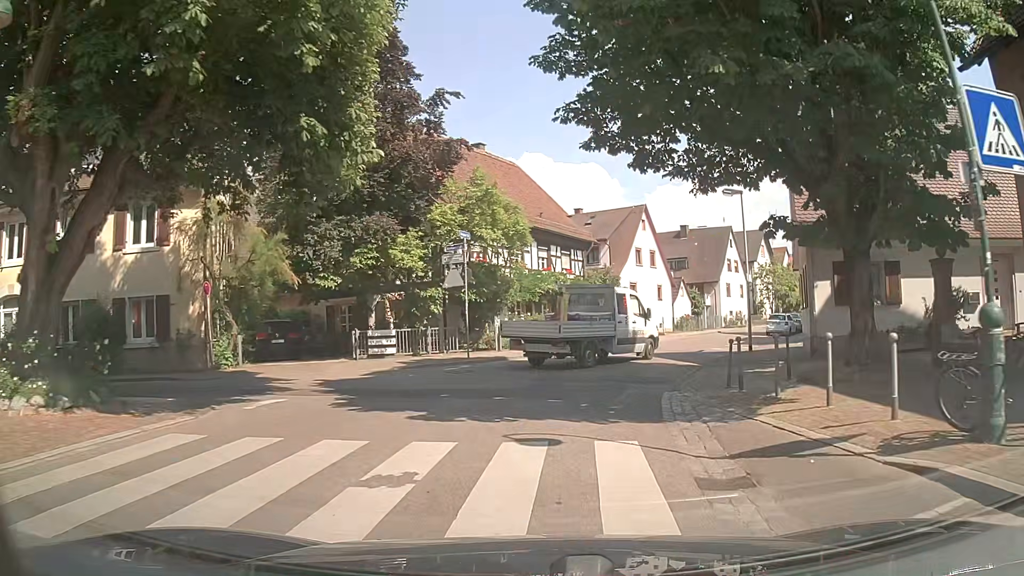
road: tertiary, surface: asphalt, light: Day
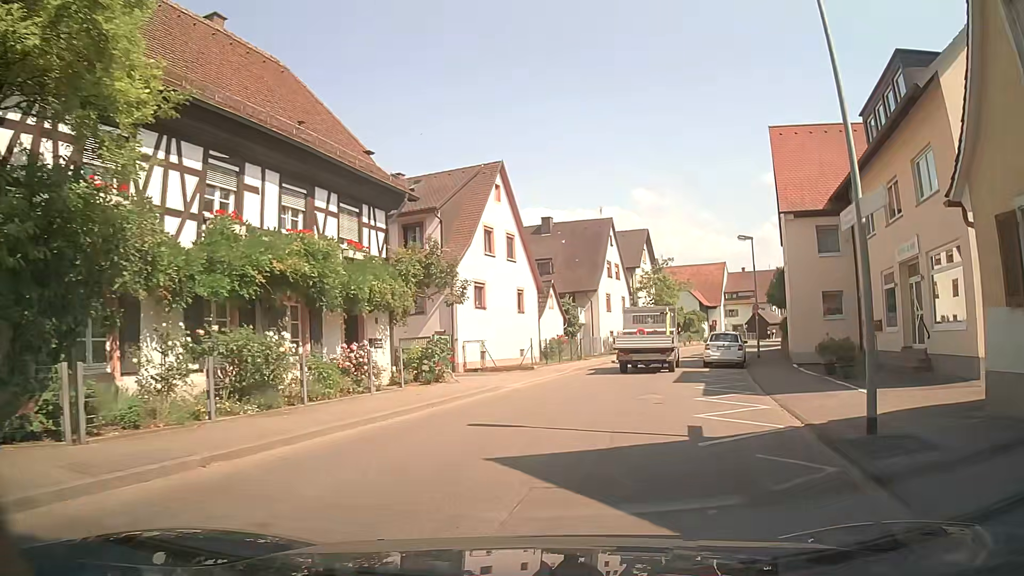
(+1.9, +18.0) m; +13°
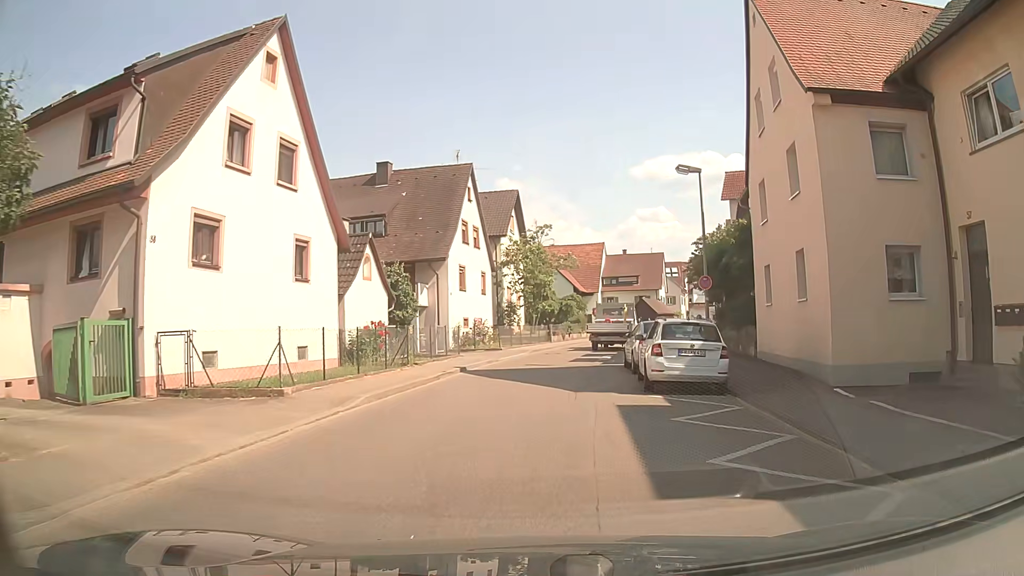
(+1.7, +13.8) m; +11°
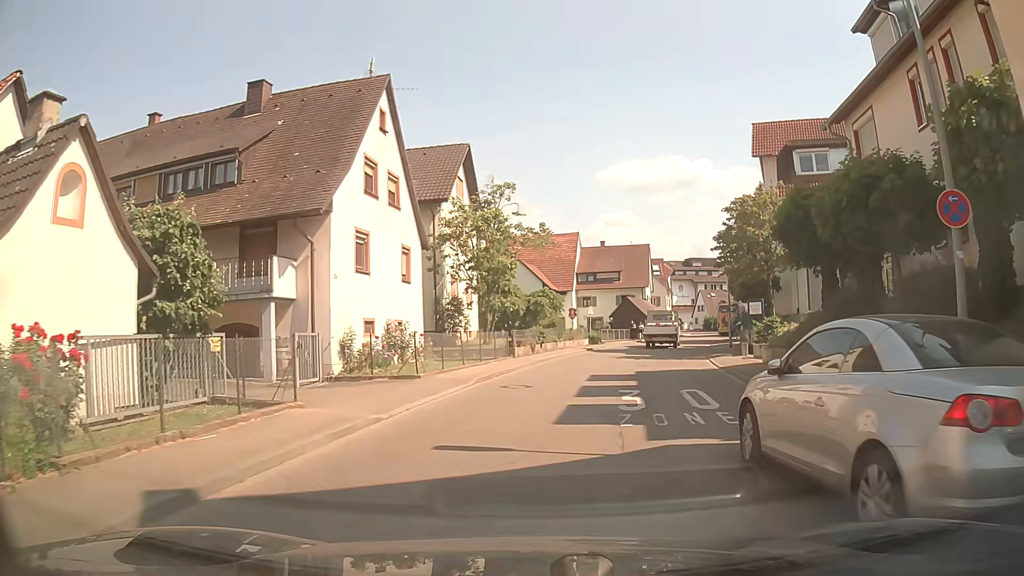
(+0.5, +14.6) m; +4°
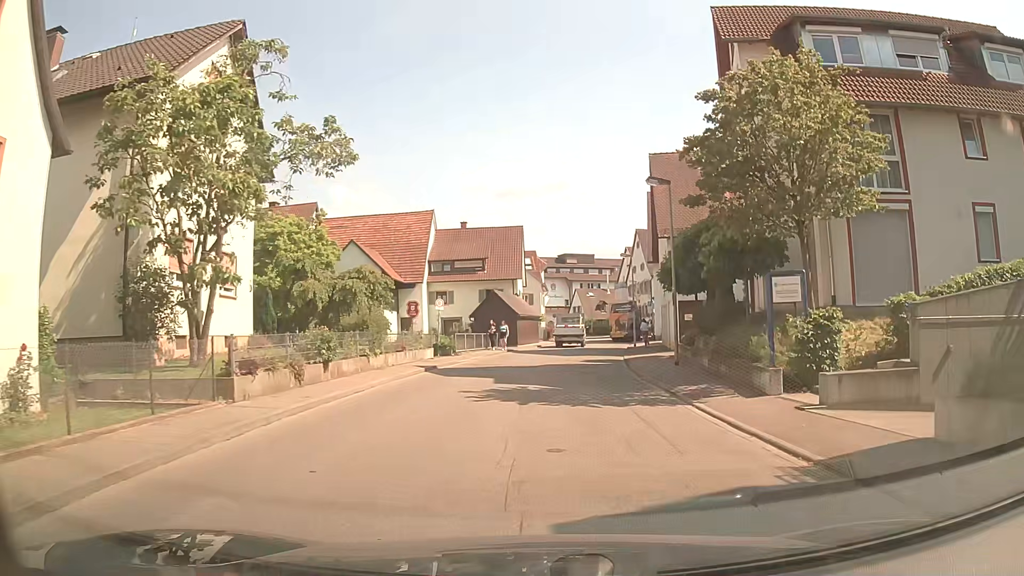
(+1.6, +16.1) m; +12°
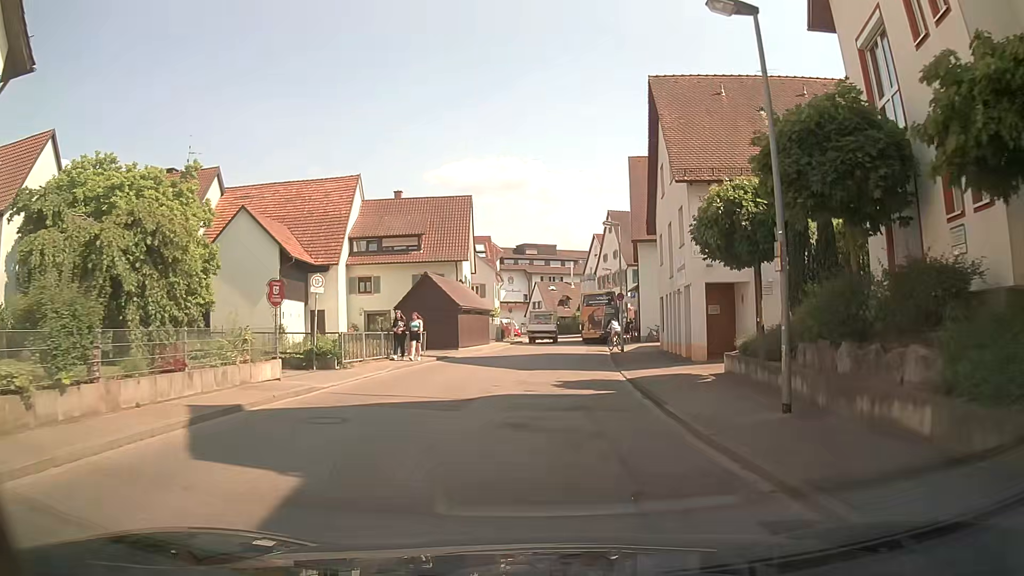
(+0.2, +12.9) m; +4°
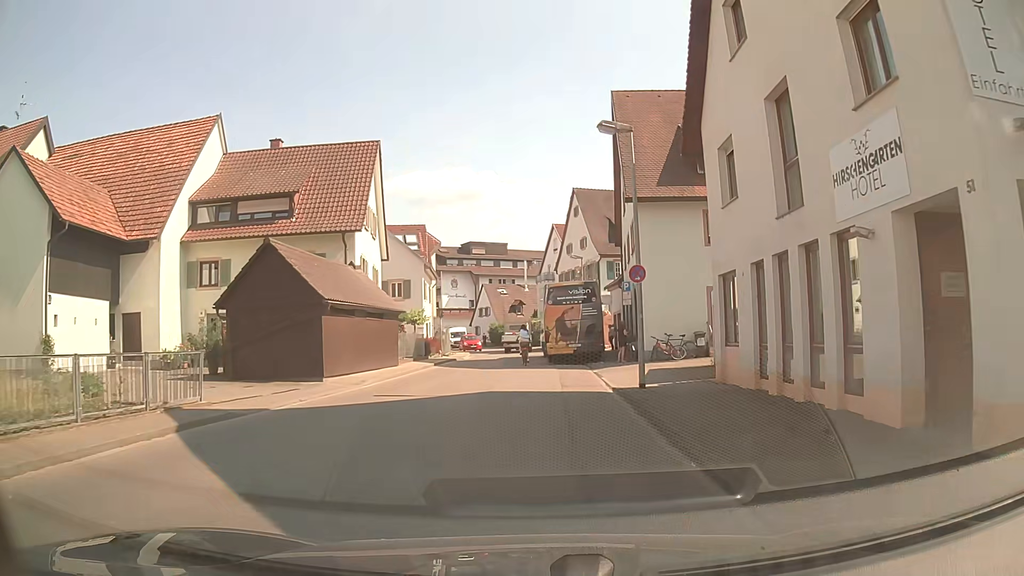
(+0.2, +16.4) m; +2°
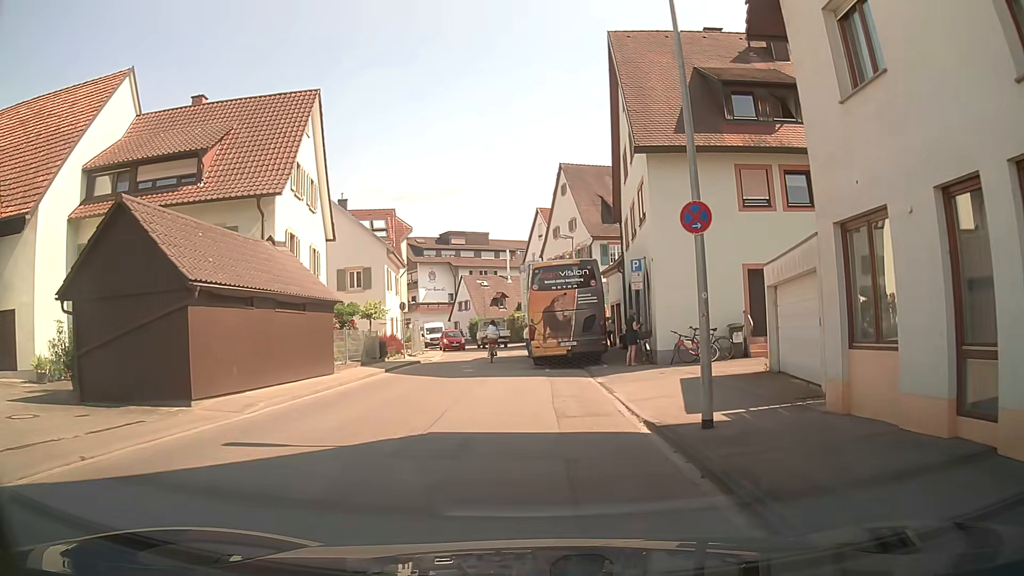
(+0.1, +6.8) m; 0°
